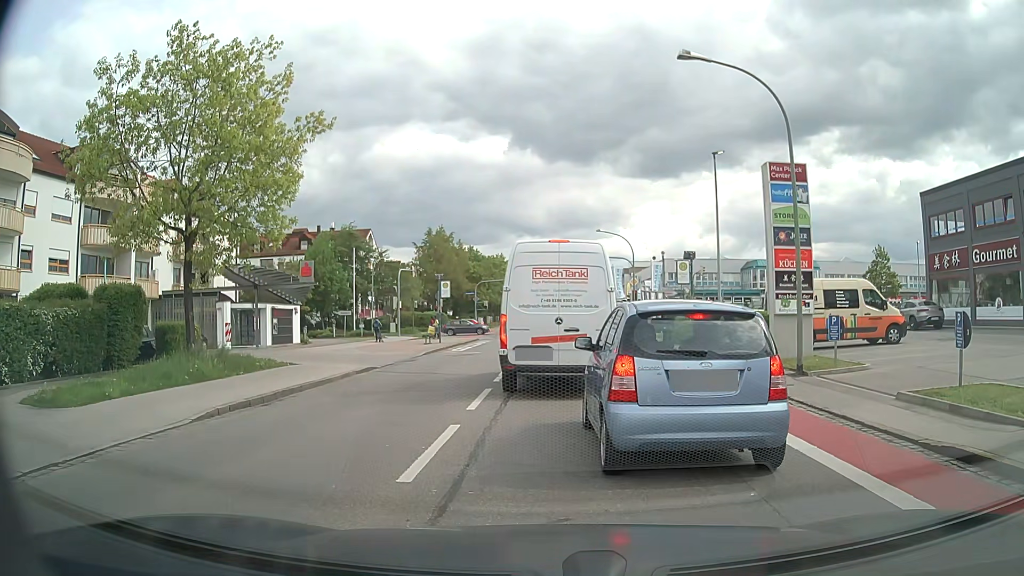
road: tertiary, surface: asphalt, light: Day
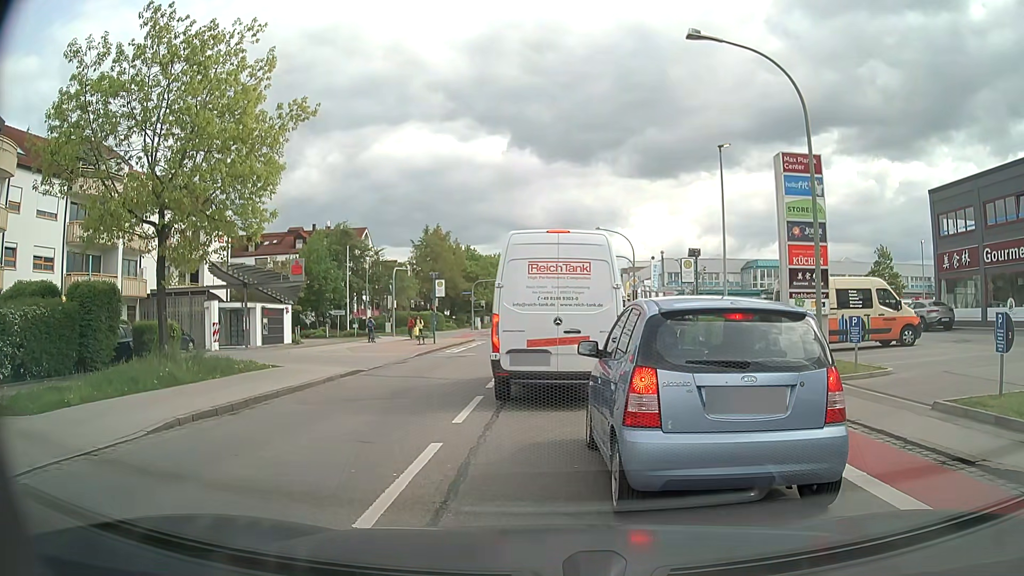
(0.0, +1.2) m; 0°
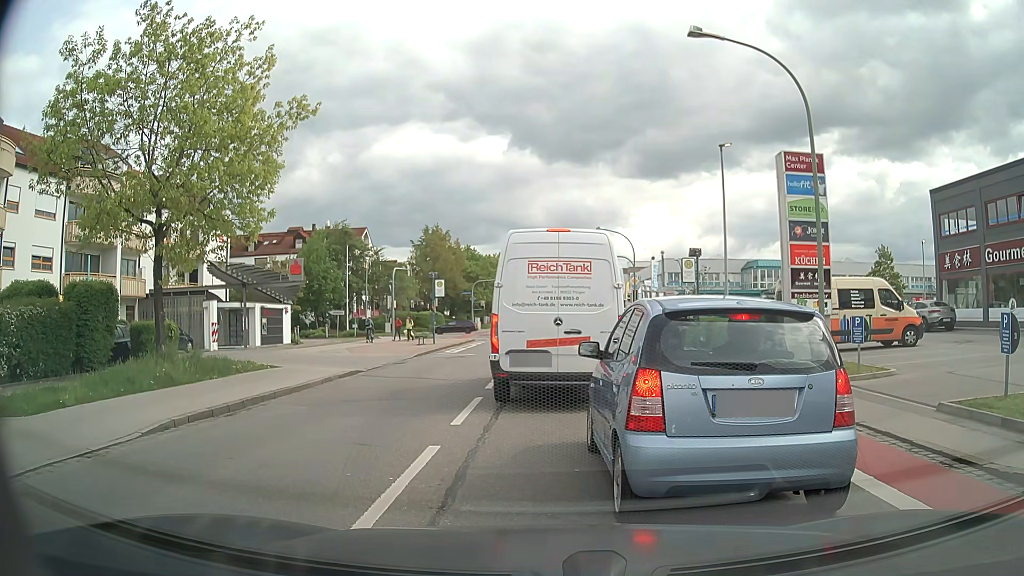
(0.0, +0.2) m; 0°
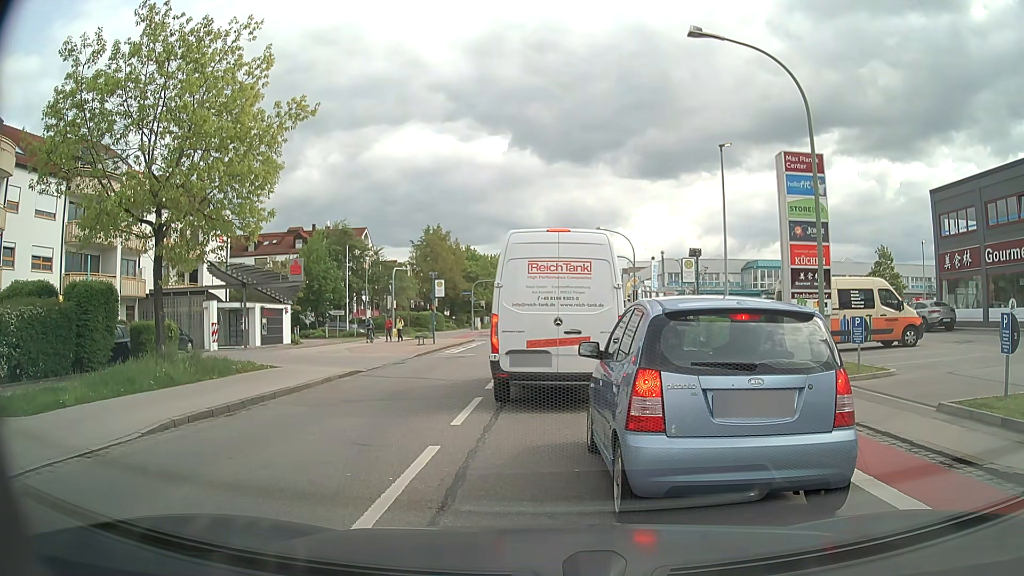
(0.0, 0.0) m; 0°
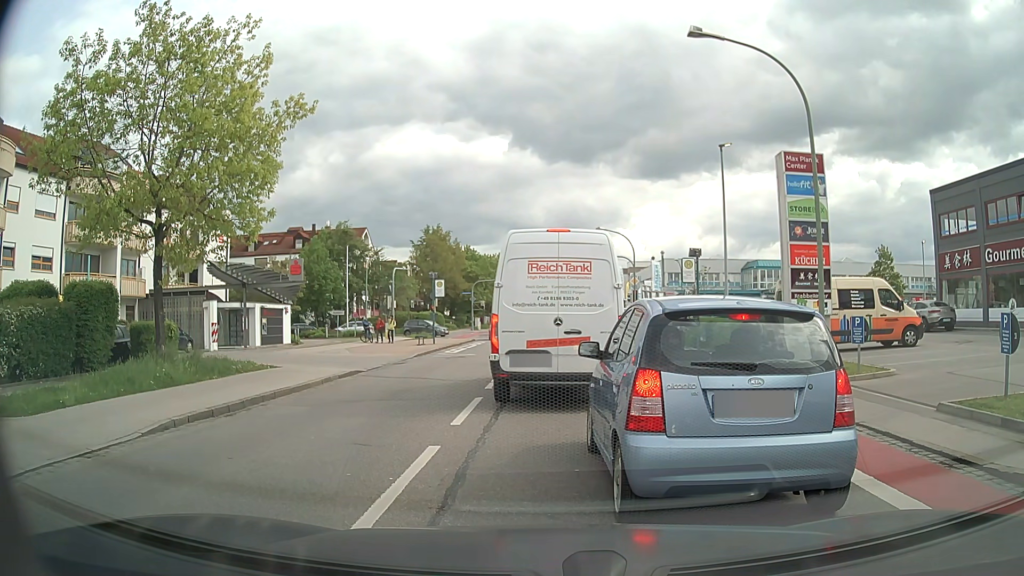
(0.0, 0.0) m; 0°
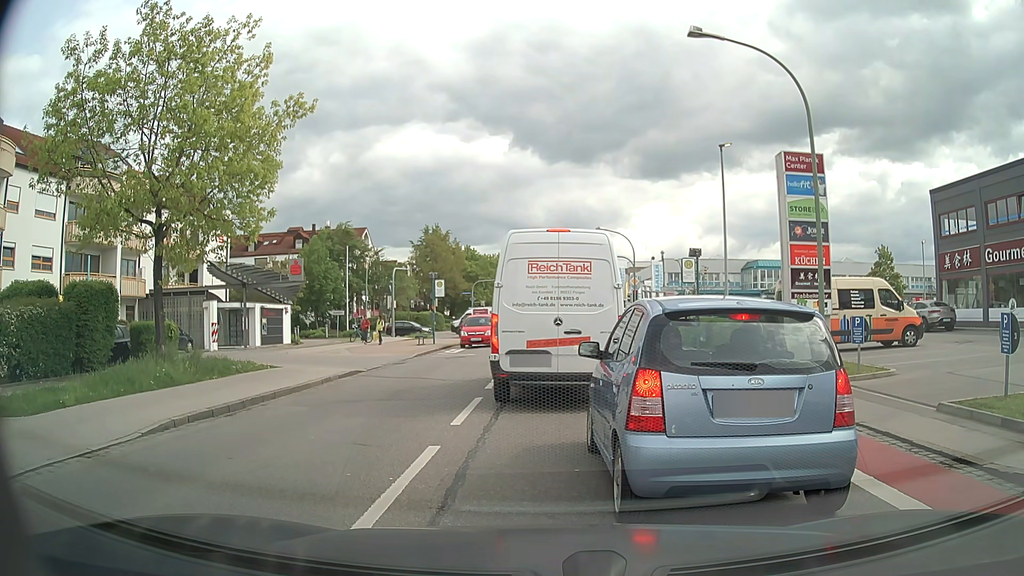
(0.0, 0.0) m; 0°
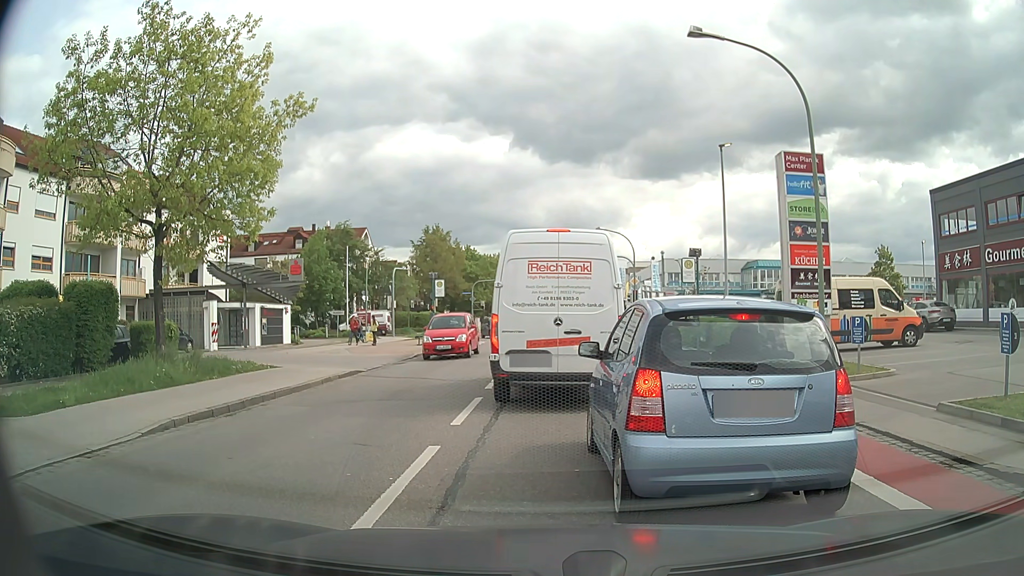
(0.0, 0.0) m; 0°
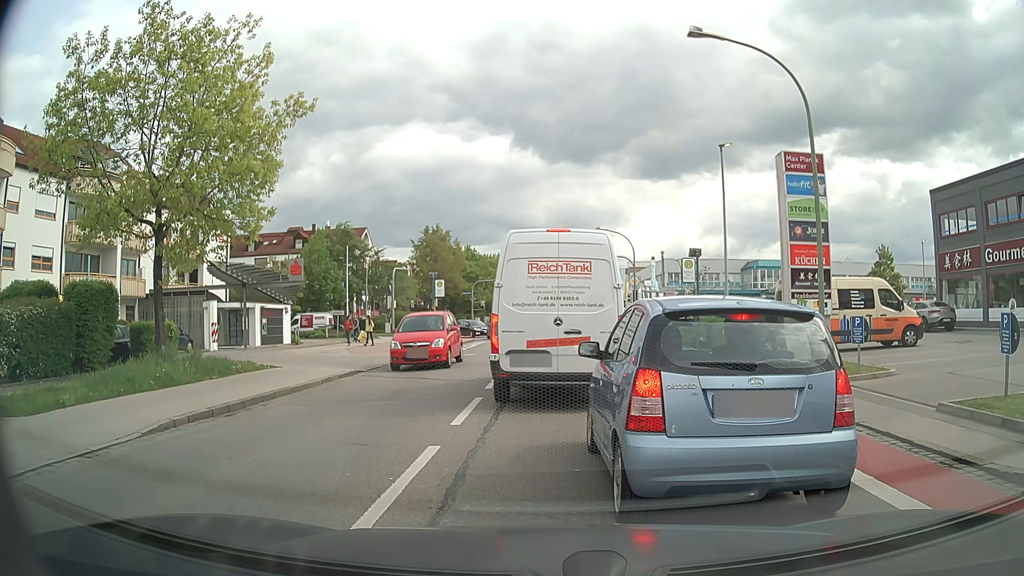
(0.0, 0.0) m; 0°
